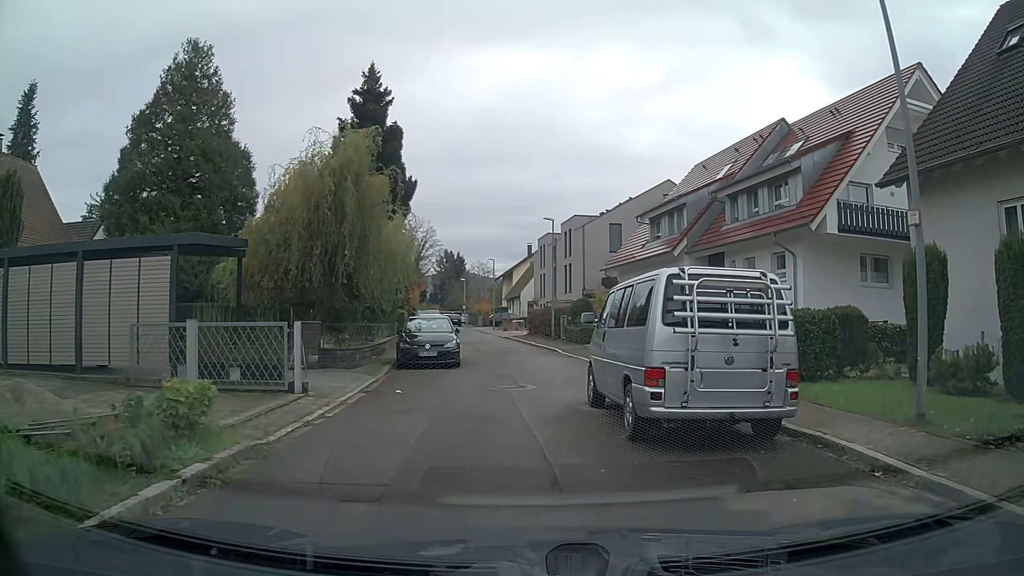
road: residential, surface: asphalt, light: Day
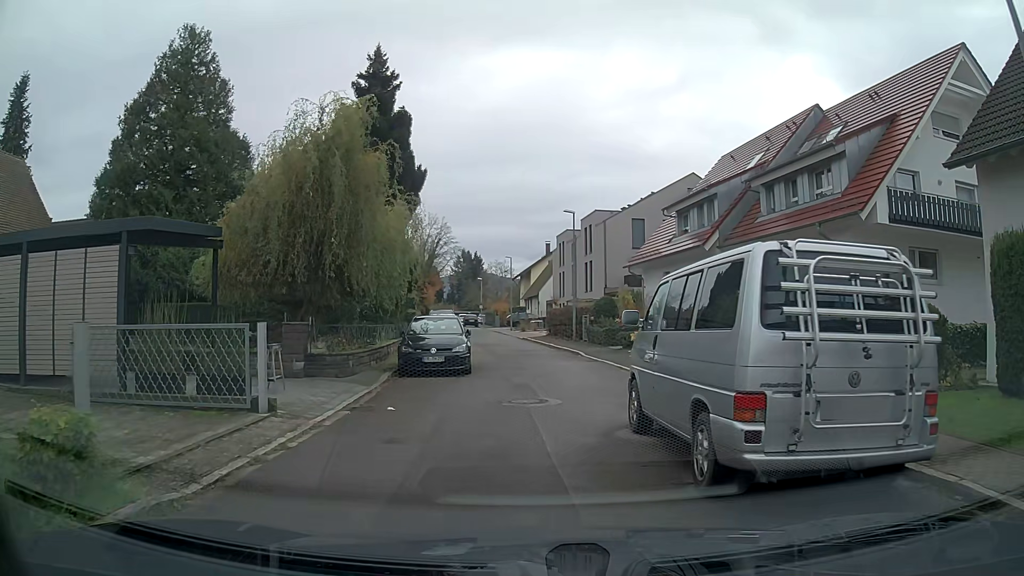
(0.0, +2.4) m; -2°
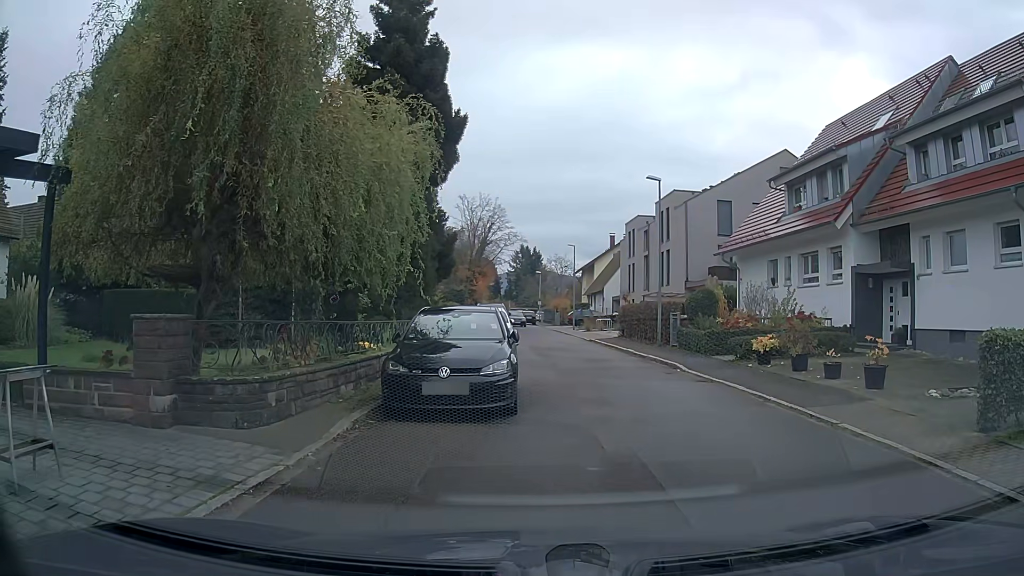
(-0.3, +7.4) m; -4°
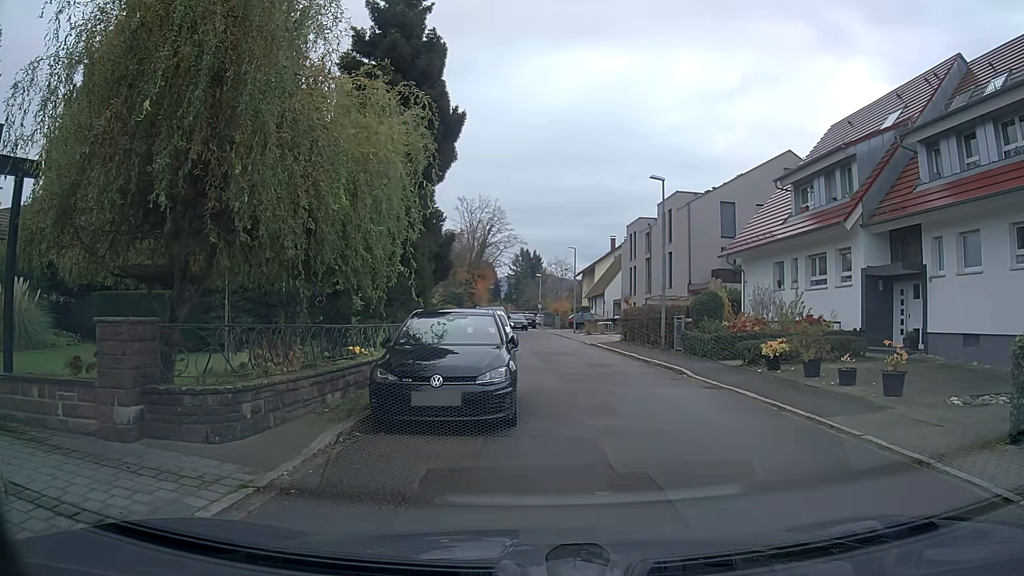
(0.0, +0.6) m; 0°
